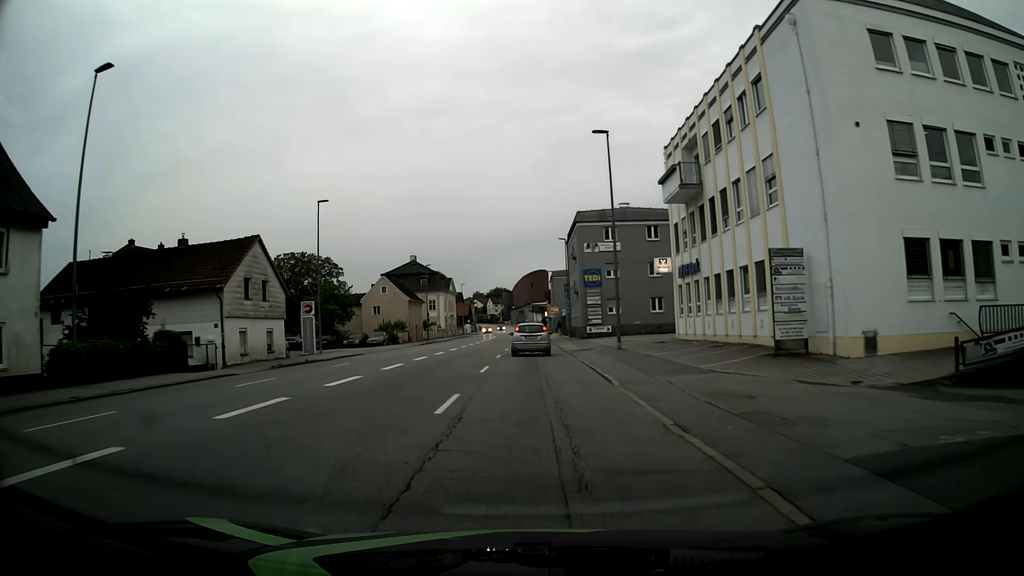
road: tertiary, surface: asphalt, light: Day
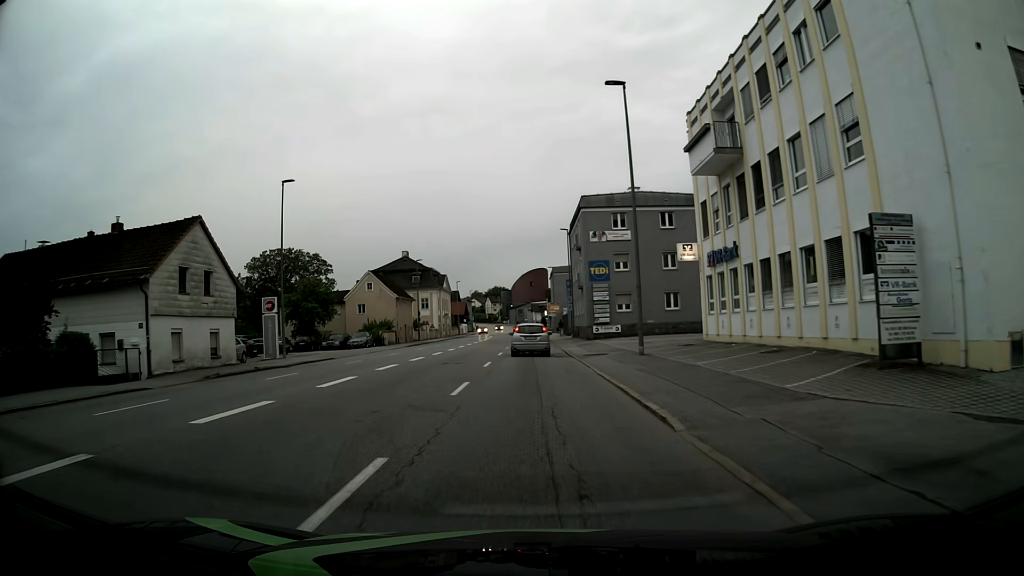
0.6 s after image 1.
(0.0, +6.6) m; 0°
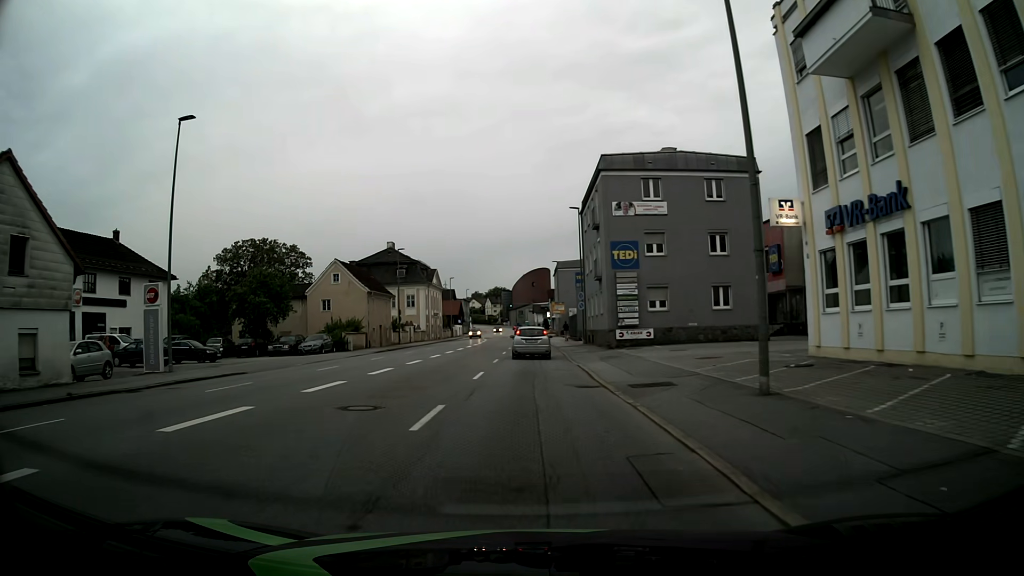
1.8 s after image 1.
(0.0, +13.0) m; 0°
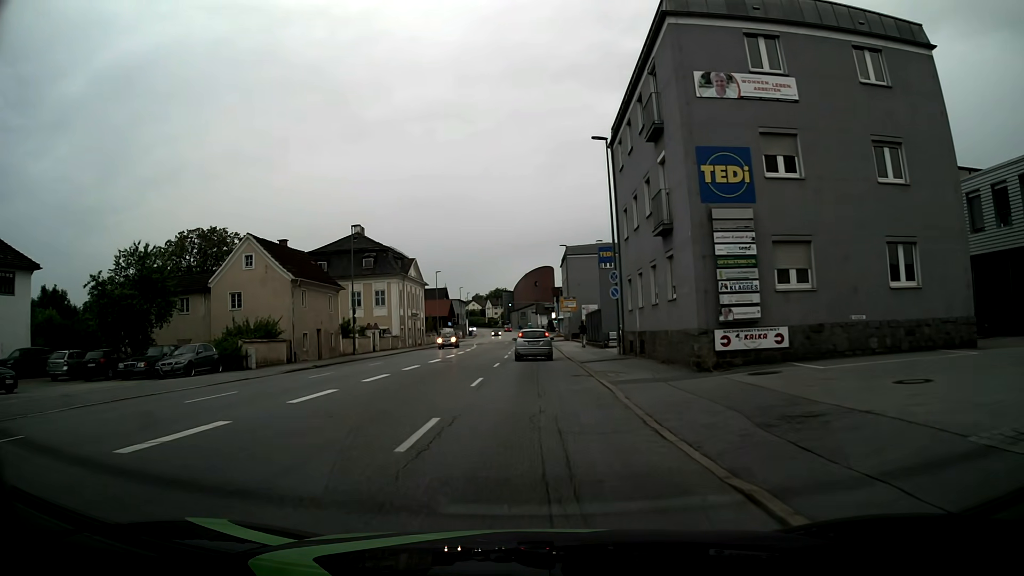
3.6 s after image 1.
(-0.1, +19.4) m; -2°
